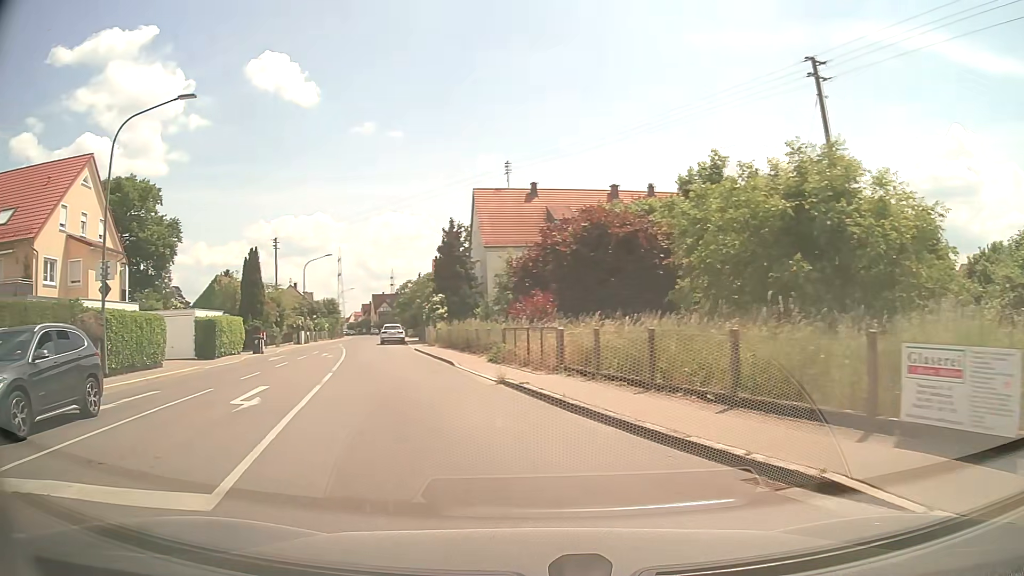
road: tertiary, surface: asphalt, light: Day
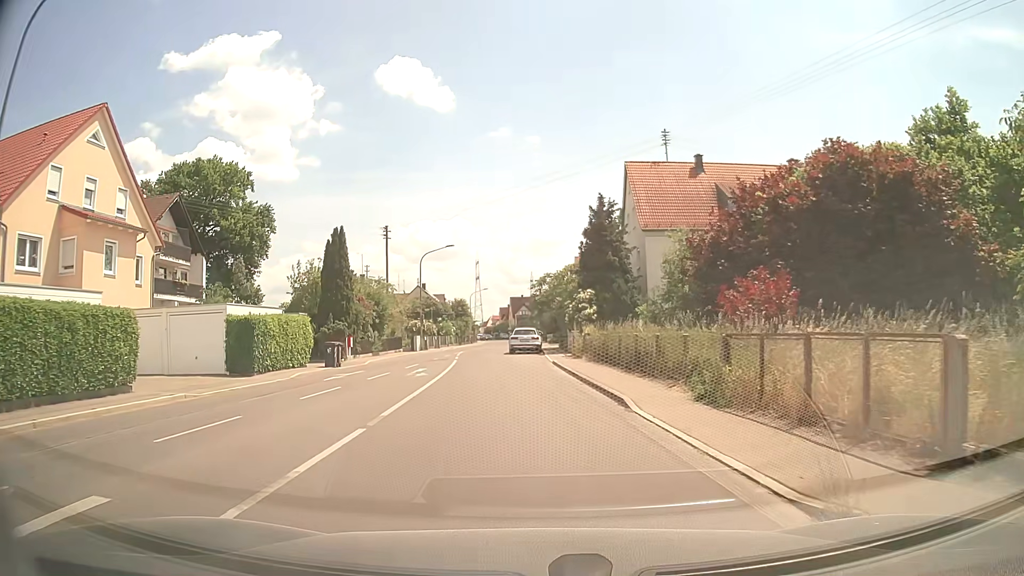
(-1.6, +11.2) m; -12°
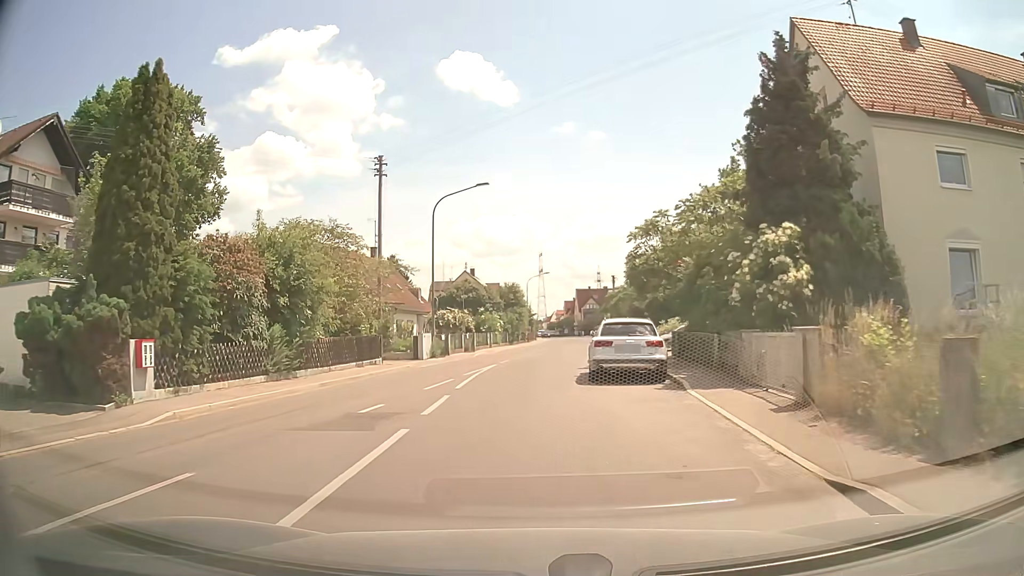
(-1.2, +23.4) m; -6°
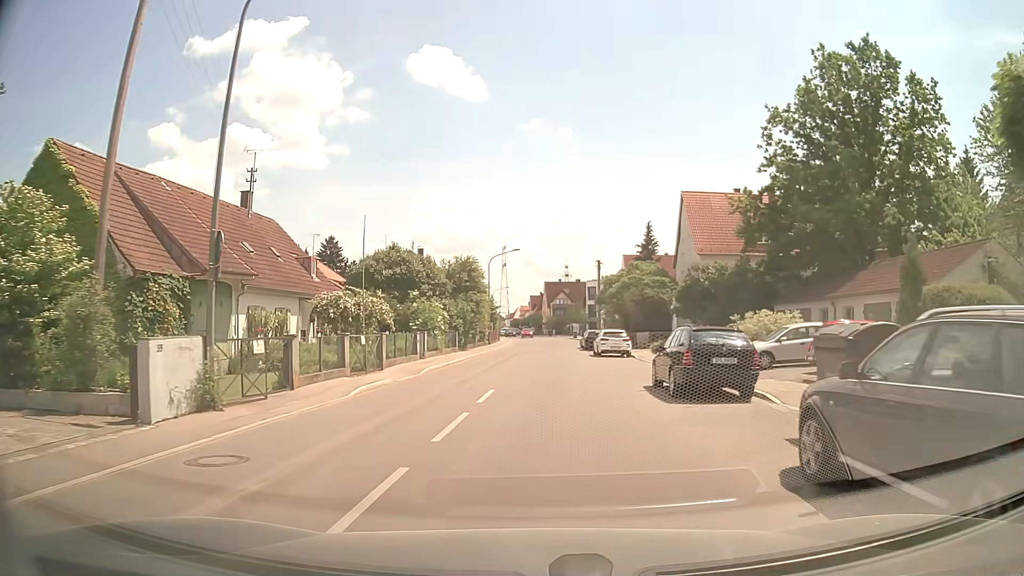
(-0.3, +23.2) m; +4°
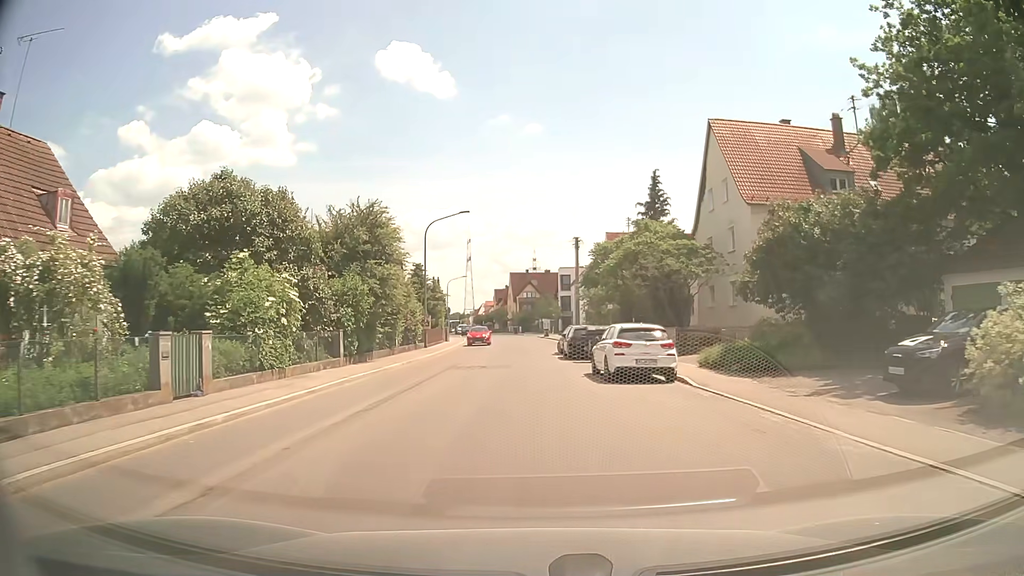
(+0.5, +19.2) m; +3°
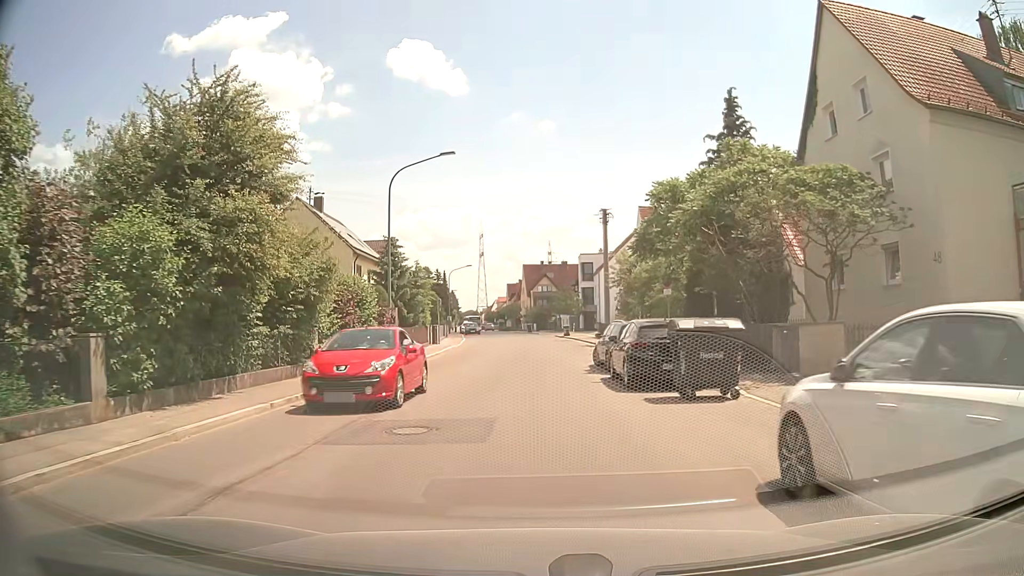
(-0.2, +14.6) m; -2°
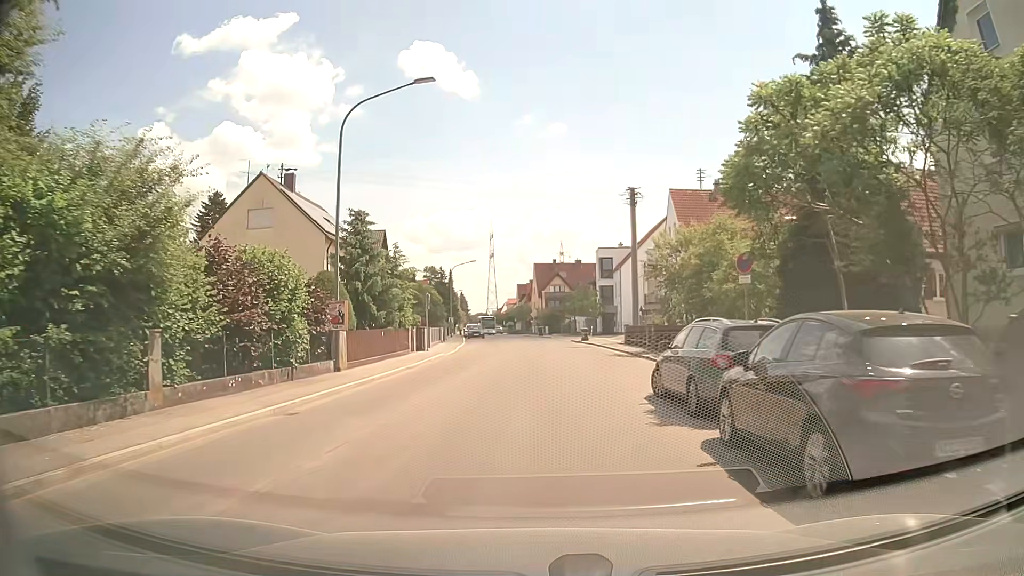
(-0.1, +9.5) m; -1°
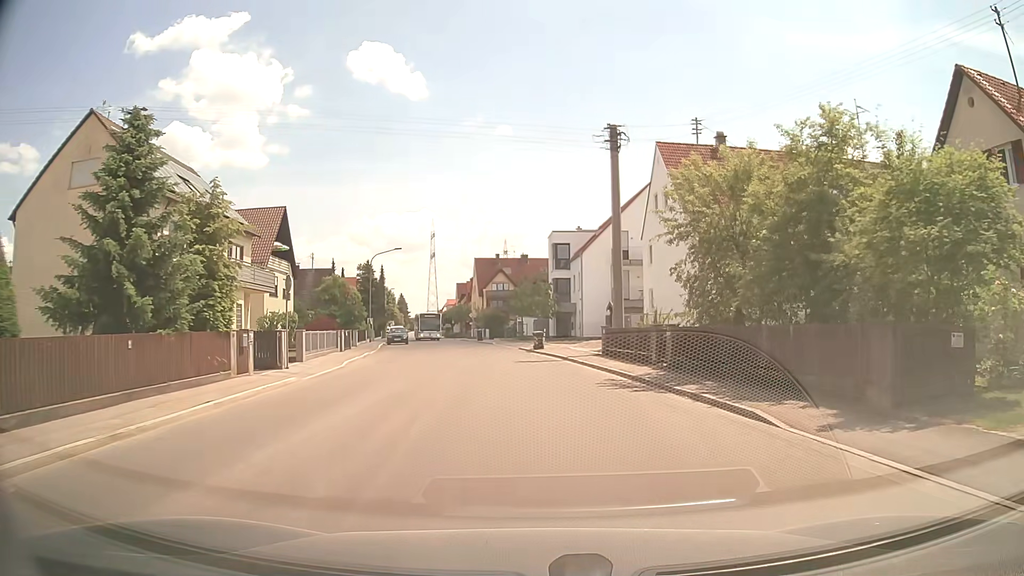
(+0.3, +14.5) m; +4°
(0, +10) (+1, +20) (0, +30) (-2, +40) (-3, +50) (-5, +60) (-7, +69) (-8, +79) (-10, +89) (-12, +99) m
